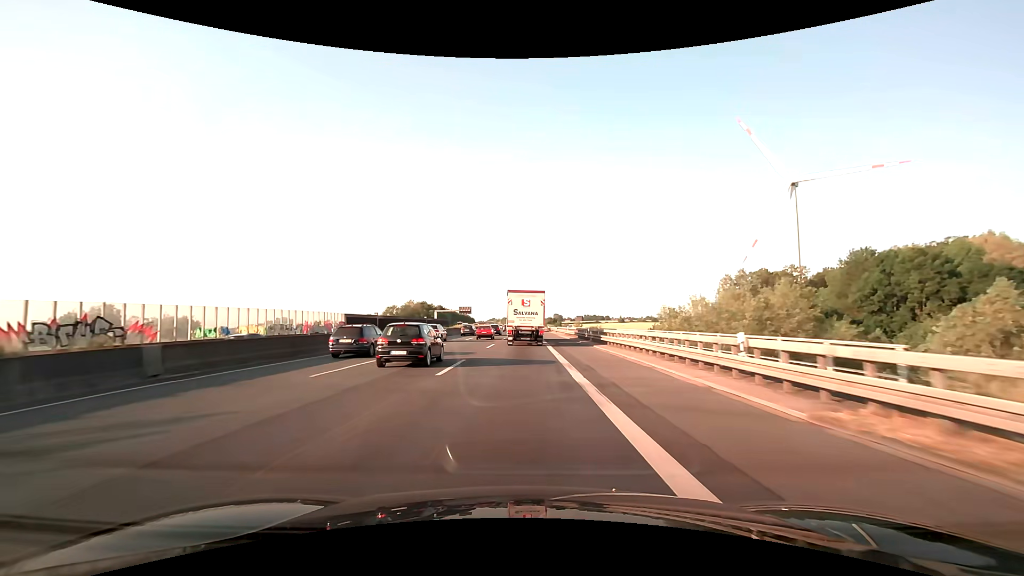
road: motorway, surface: asphalt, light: Day
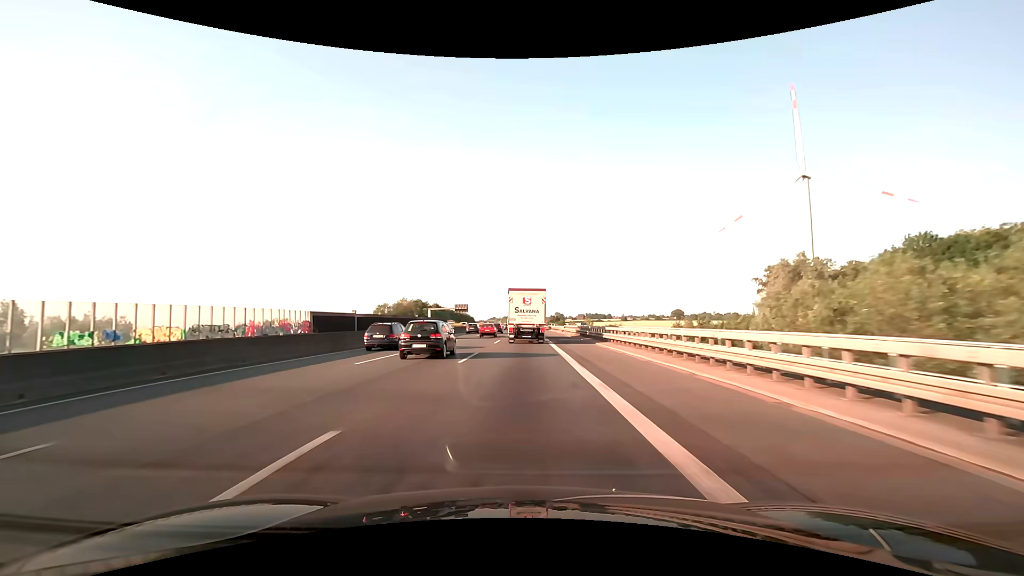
(0.0, +13.8) m; 0°
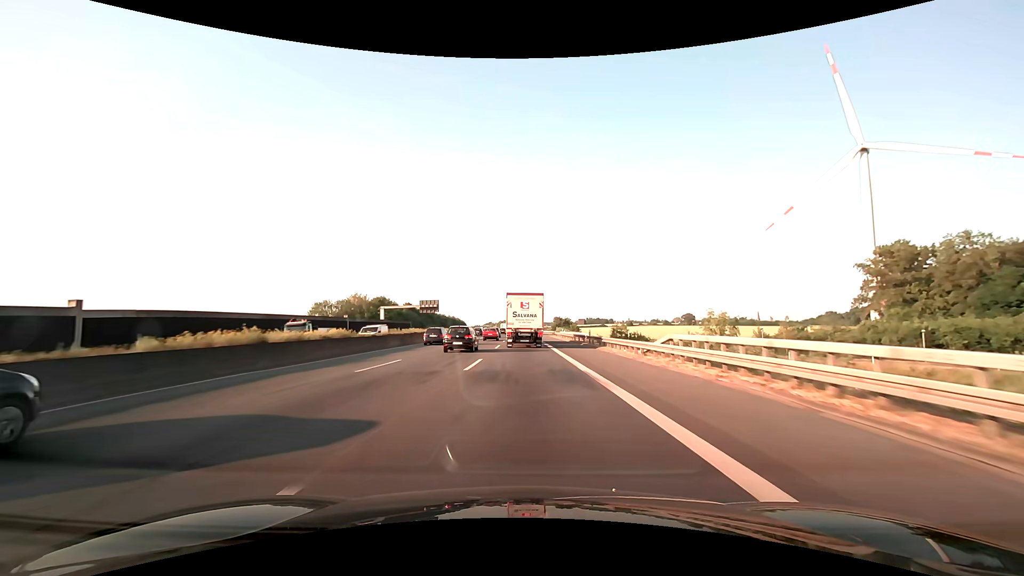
(+0.1, +55.3) m; 0°
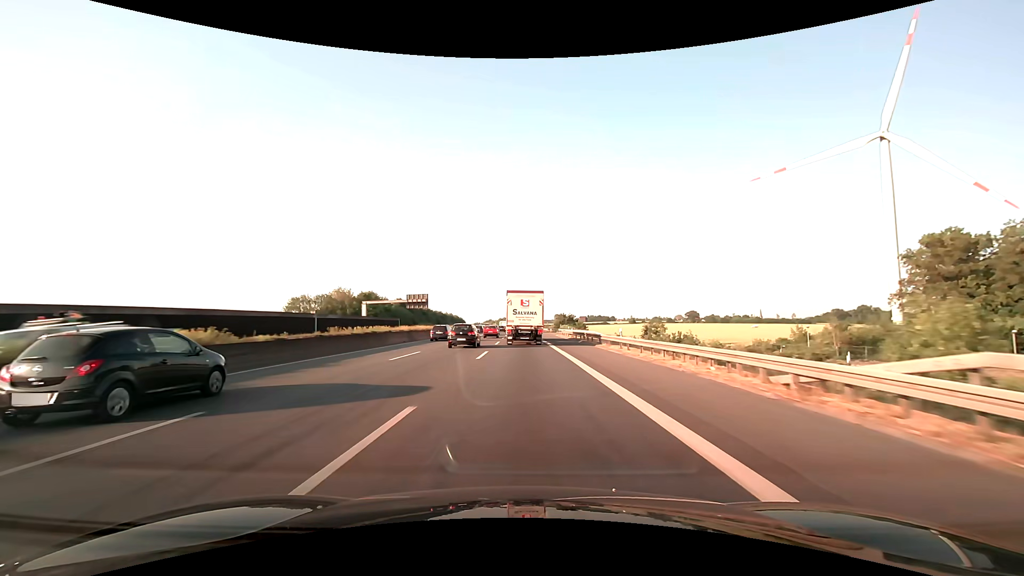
(0.0, +13.8) m; 0°
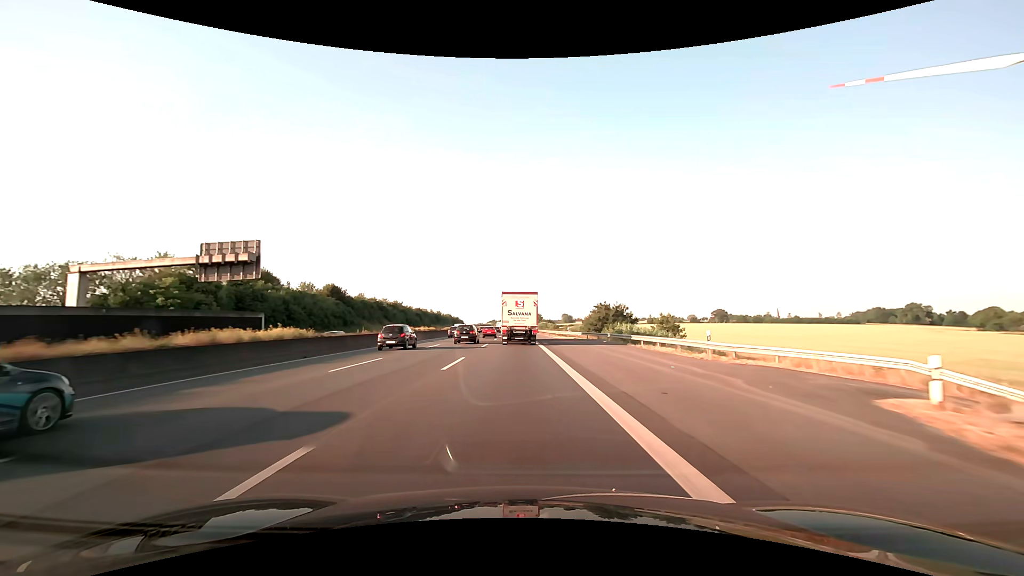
(-0.1, +69.1) m; 0°
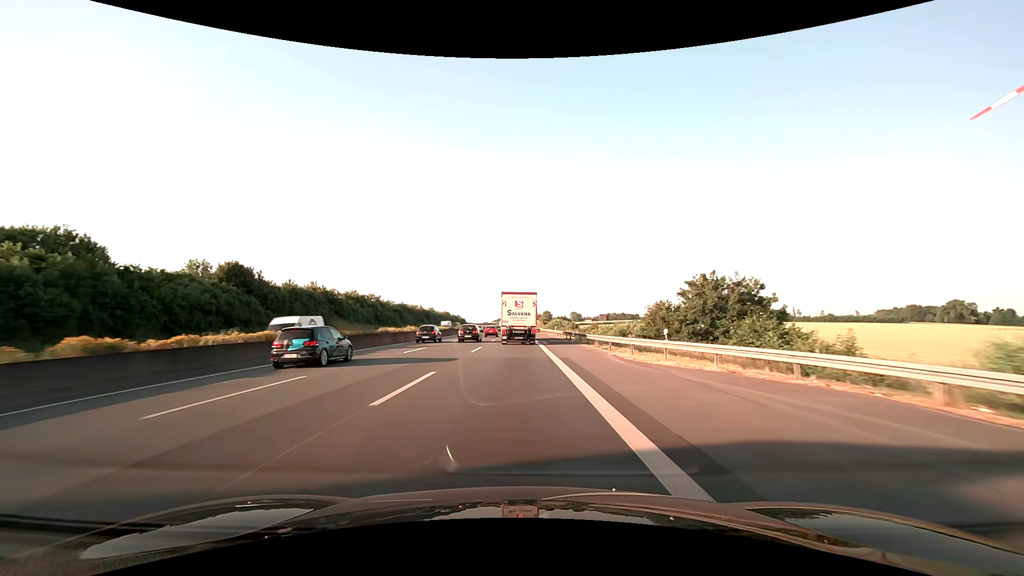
(-0.3, +41.8) m; -1°
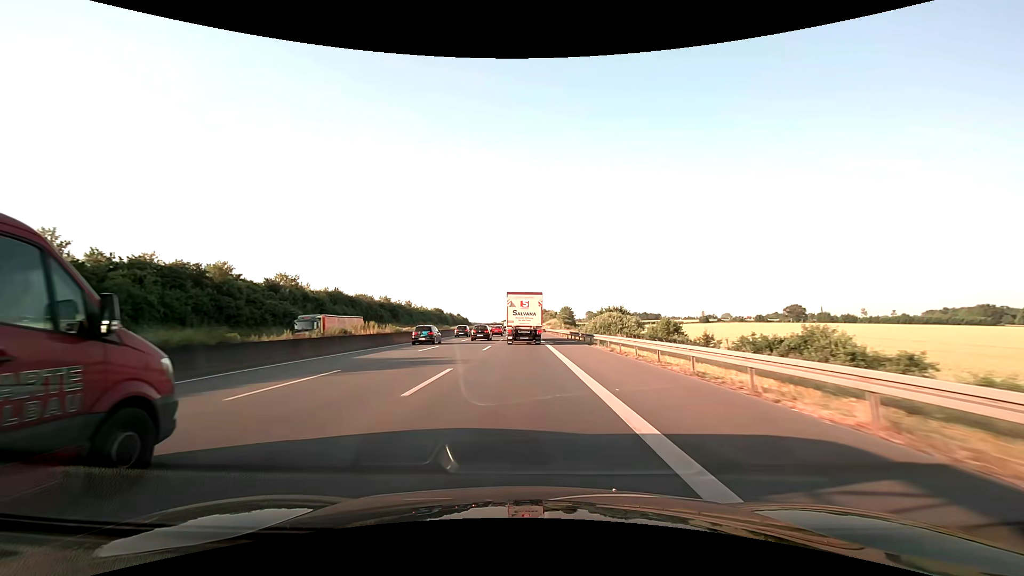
(-0.8, +70.3) m; -1°
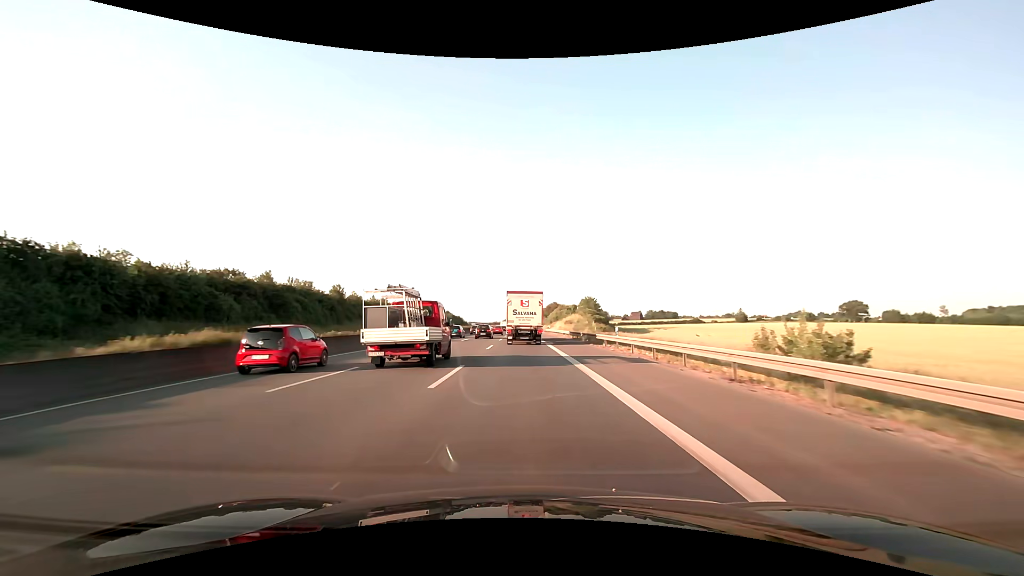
(-0.3, +70.8) m; 0°
(0, +10) (0, +20) (0, +30) (0, +40) (0, +50) (0, +60) (0, +70) (0, +80) (0, +90) (-1, +100) m
